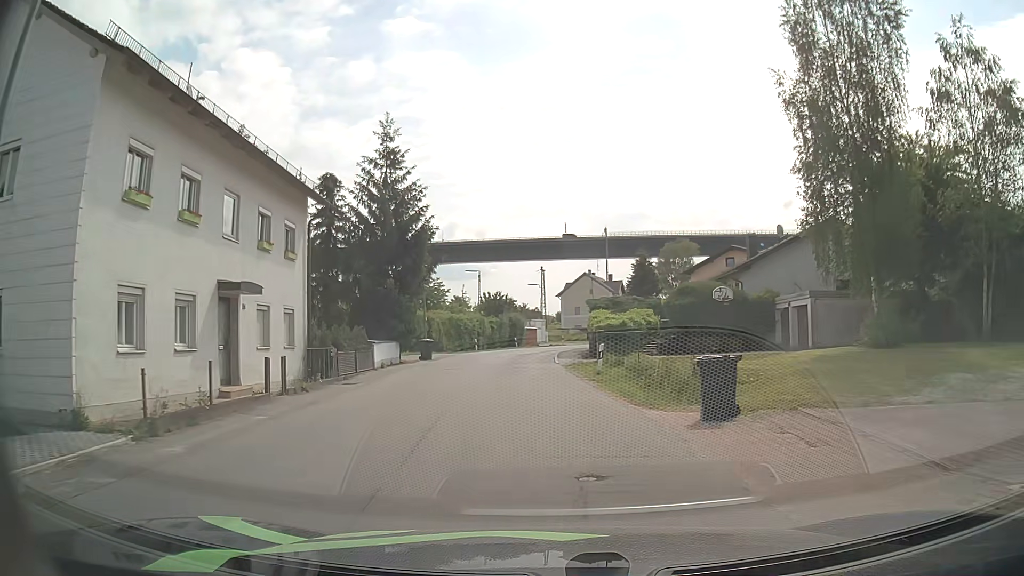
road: unclassified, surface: asphalt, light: Day
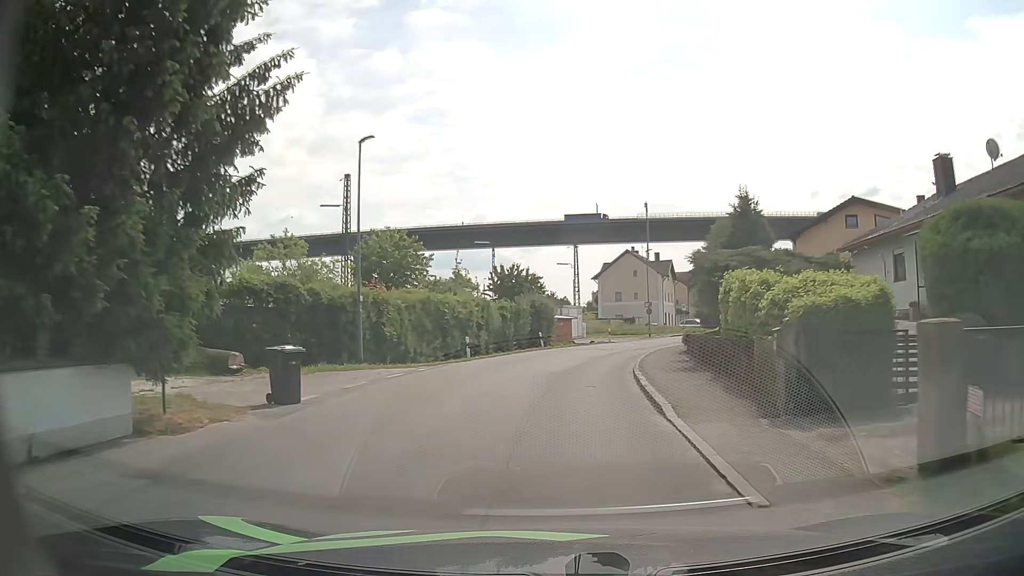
(-1.1, +23.5) m; -3°
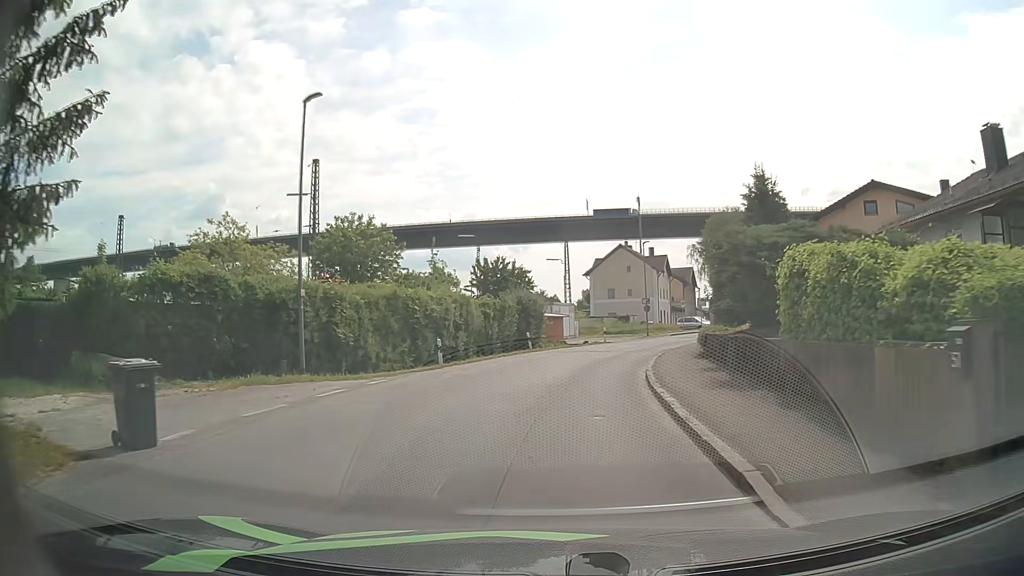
(0.0, +4.9) m; 0°
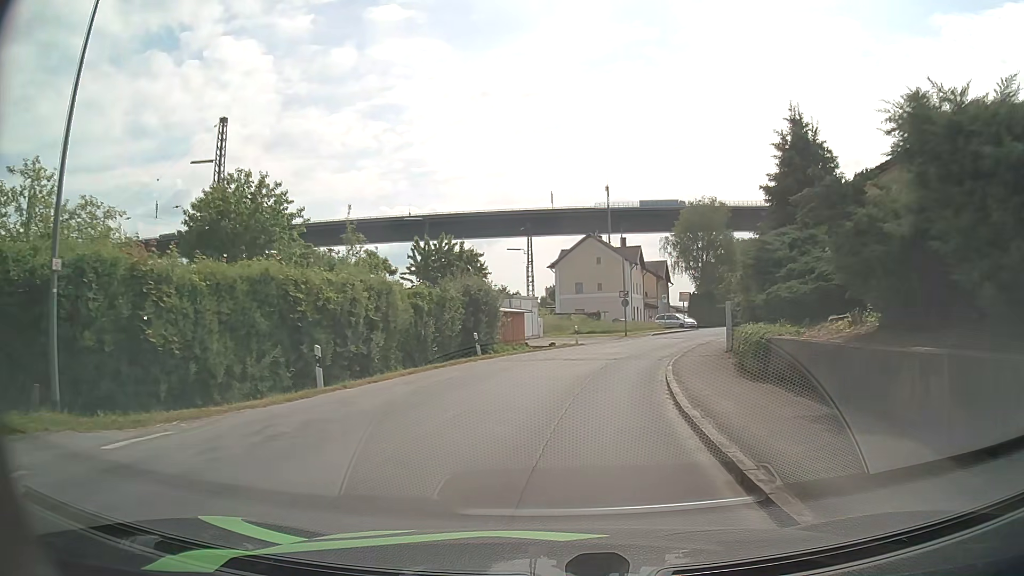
(+0.3, +9.5) m; +4°
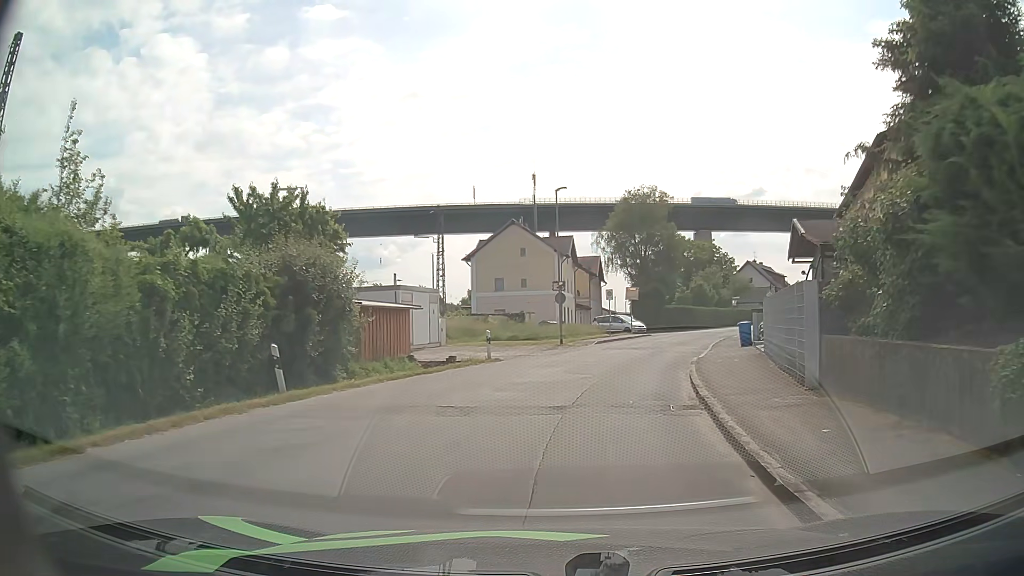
(+0.7, +13.8) m; +6°
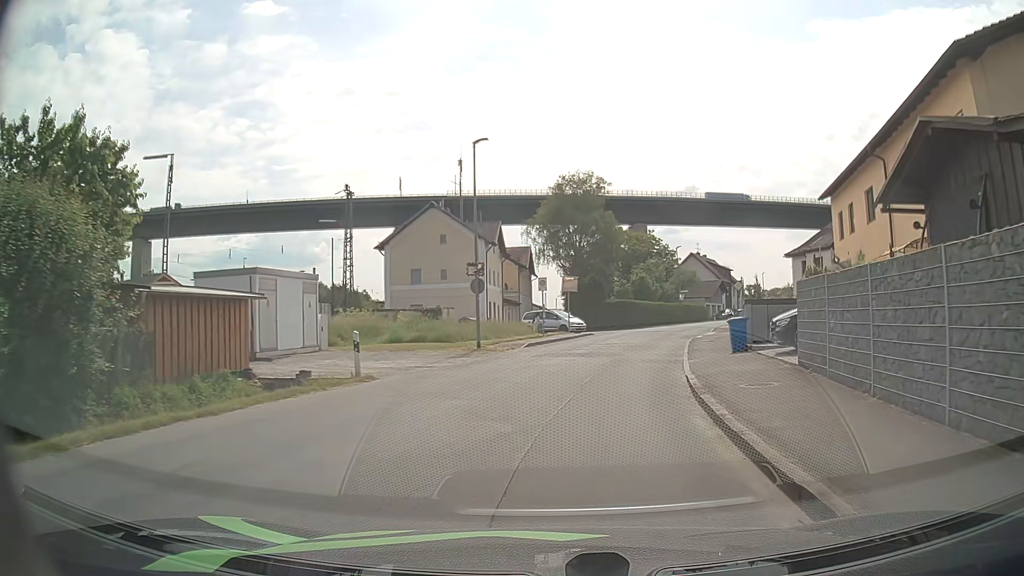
(+0.5, +8.9) m; +6°
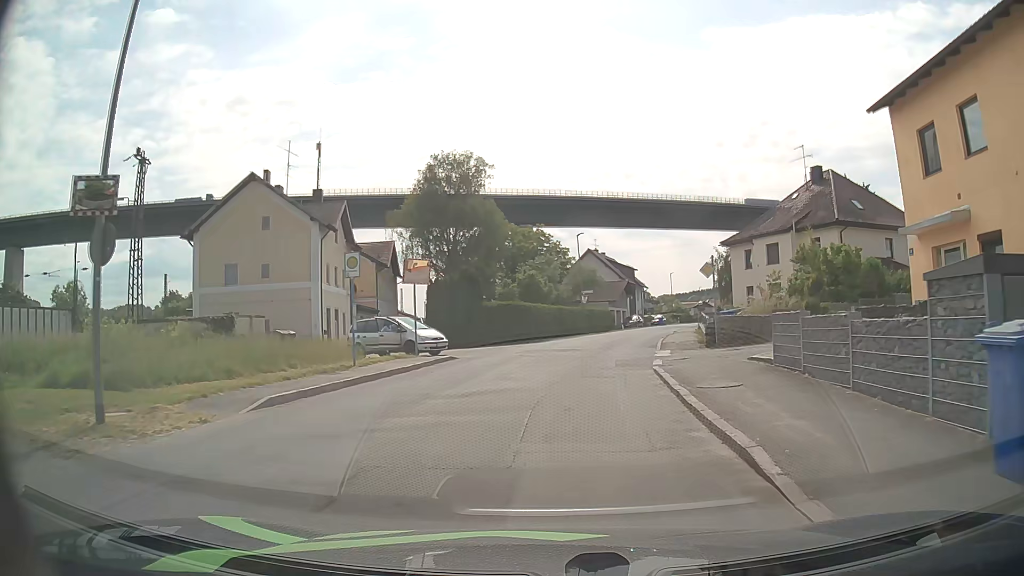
(+1.6, +17.3) m; +11°
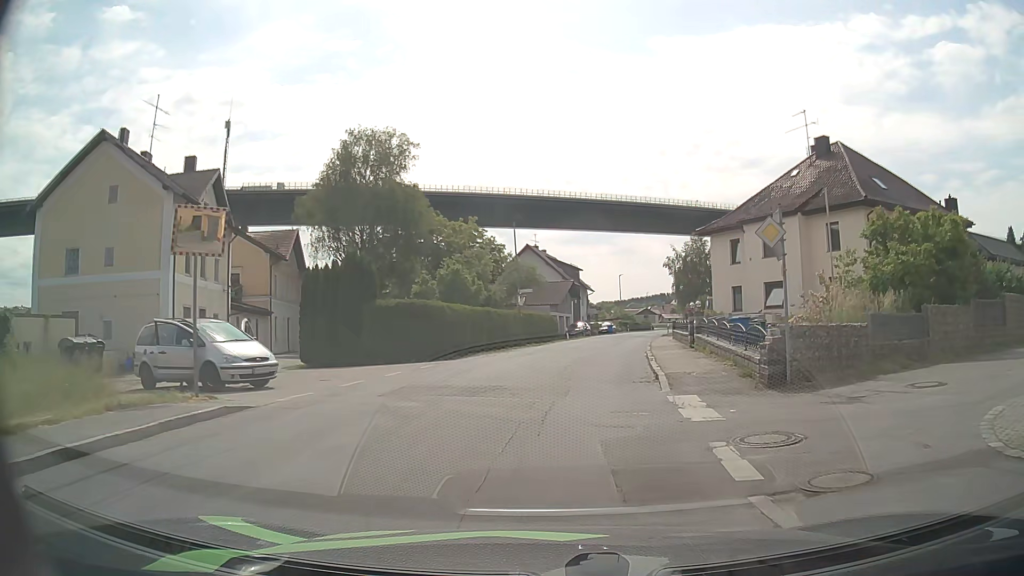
(+0.4, +12.5) m; +4°
(0, +10) (+1, +20) (+2, +30) (+4, +40) (+6, +50) (+8, +59) (+10, +69) (+13, +79) (+15, +89) (+17, +98) m
